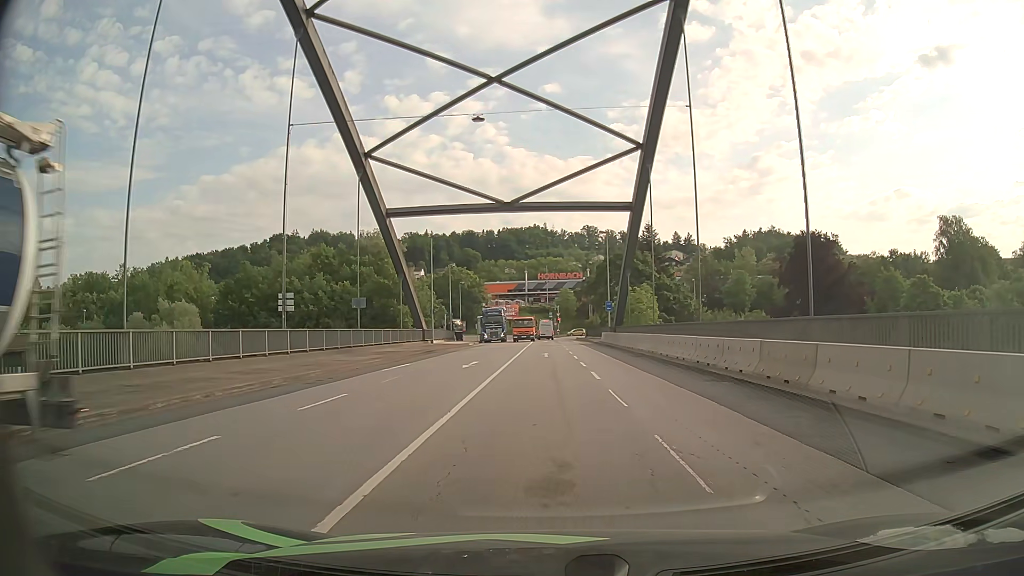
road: primary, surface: asphalt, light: Day
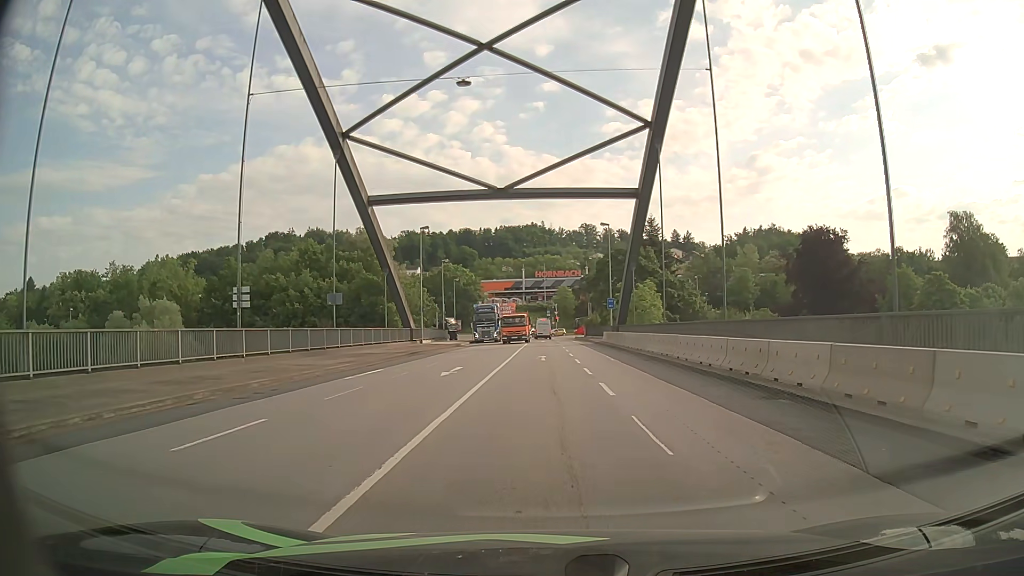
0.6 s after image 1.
(0.0, +4.3) m; 0°
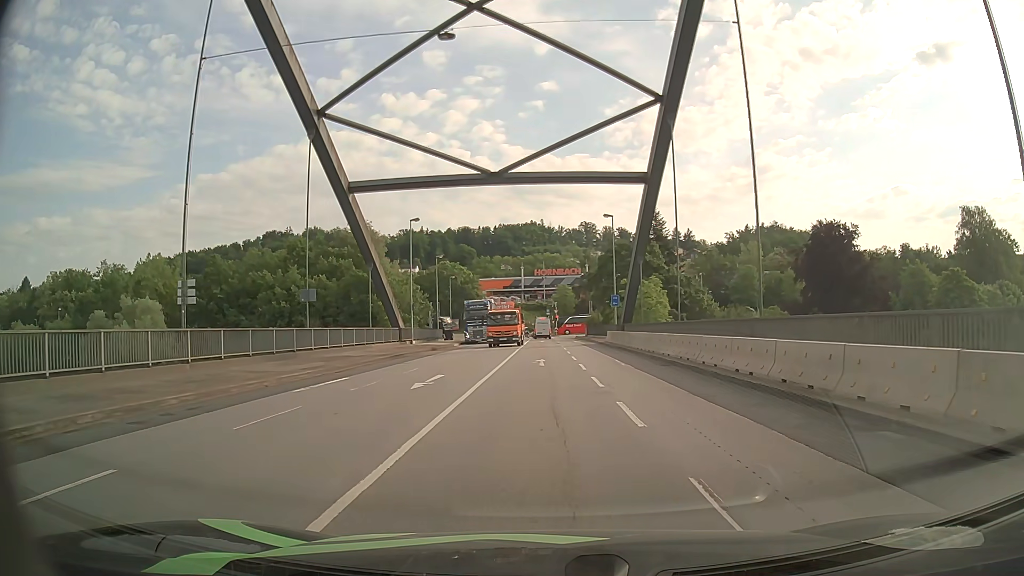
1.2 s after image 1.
(+0.1, +4.1) m; +1°
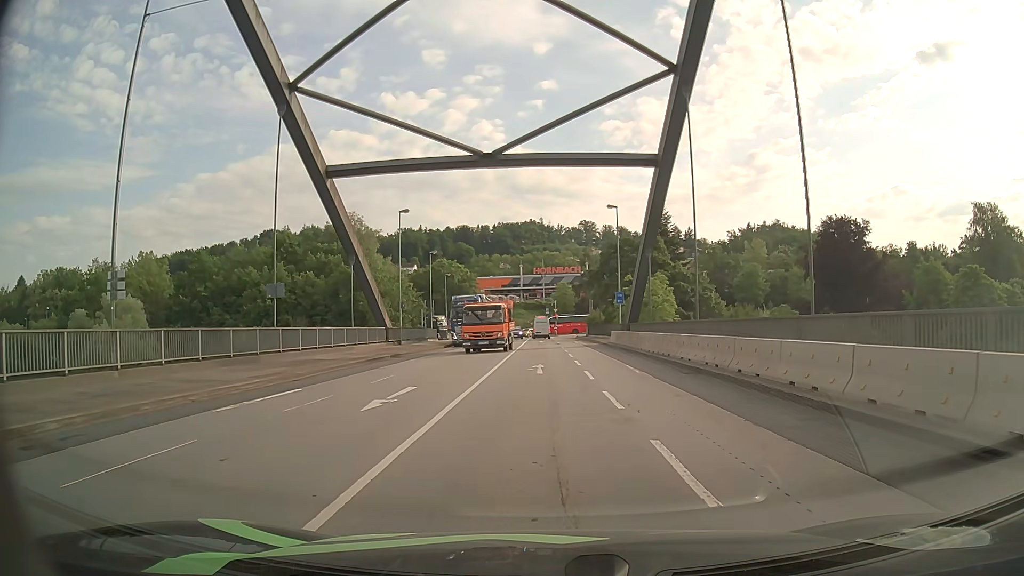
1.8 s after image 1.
(0.0, +4.0) m; 0°
